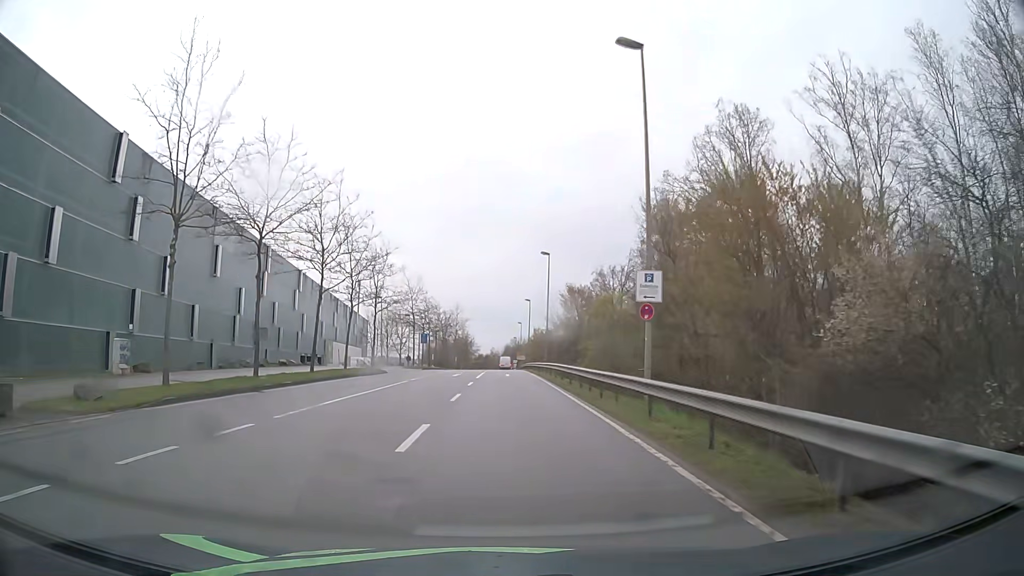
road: secondary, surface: asphalt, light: Day
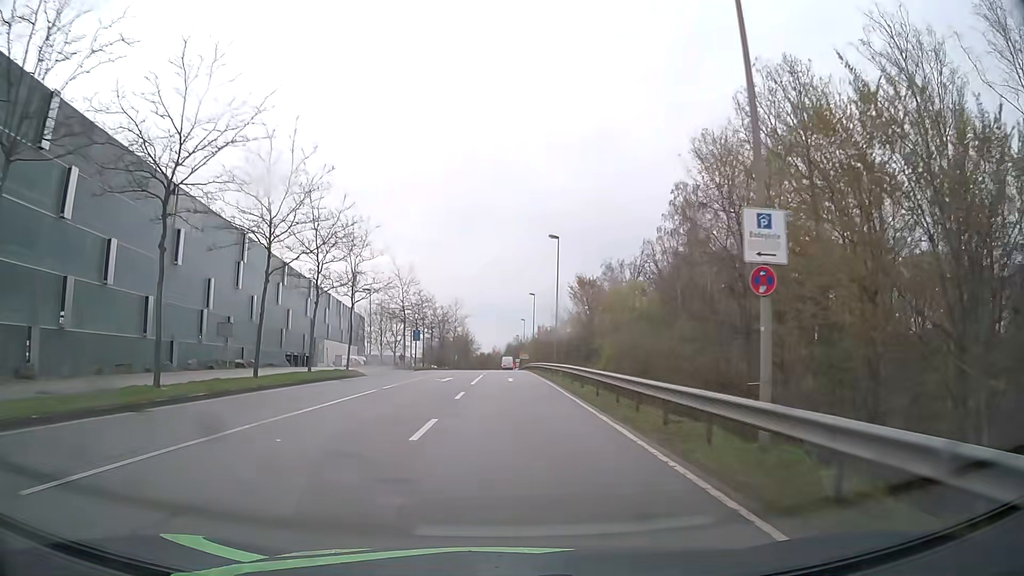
(0.0, +7.9) m; 0°
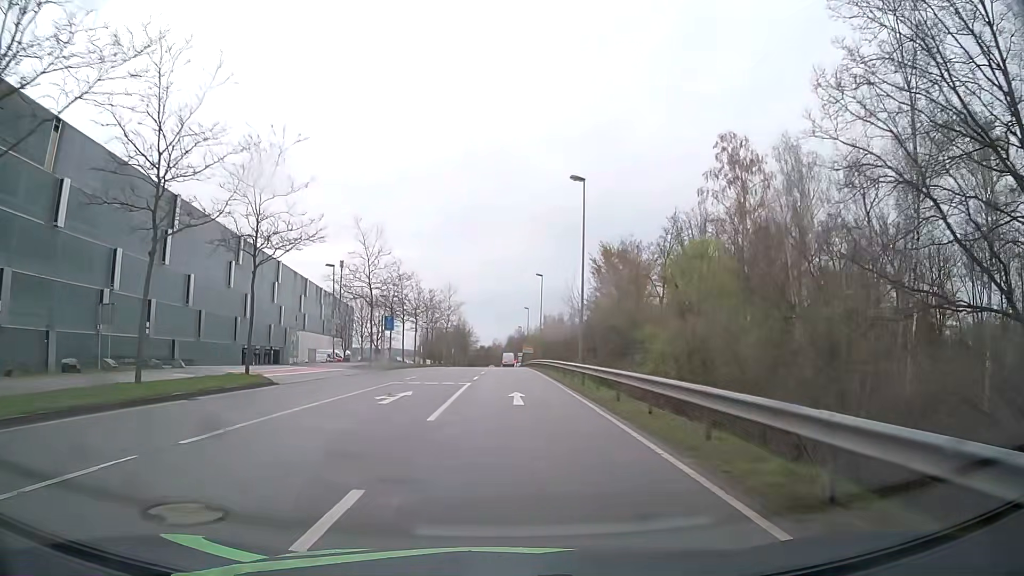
(0.0, +16.0) m; 0°
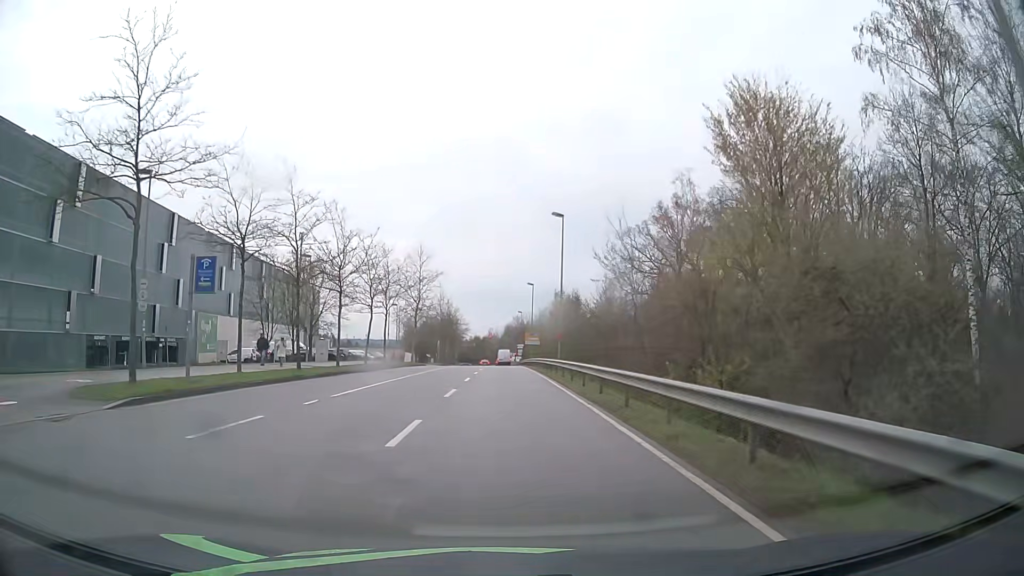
(+0.2, +30.3) m; 0°
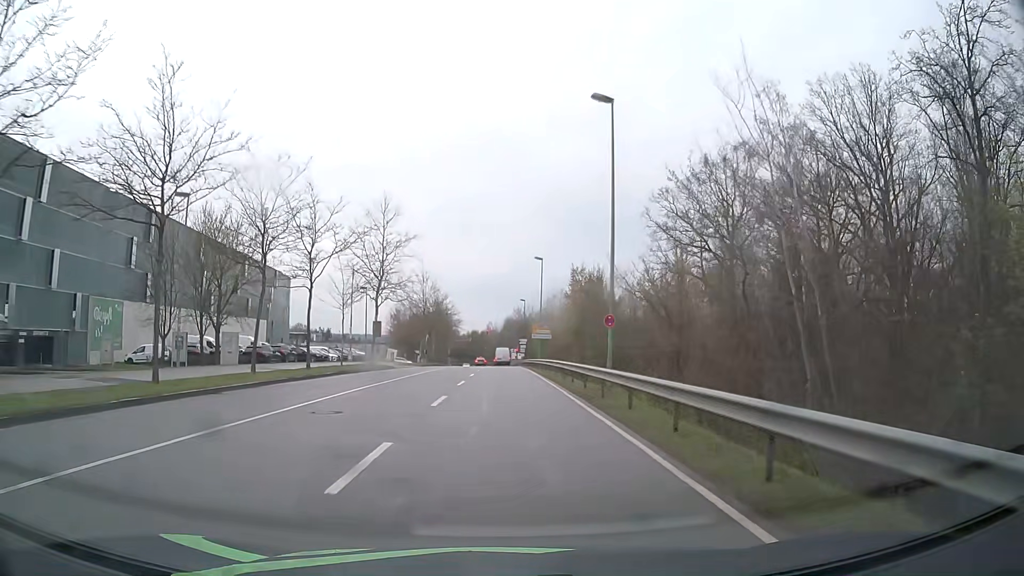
(0.0, +20.8) m; 0°
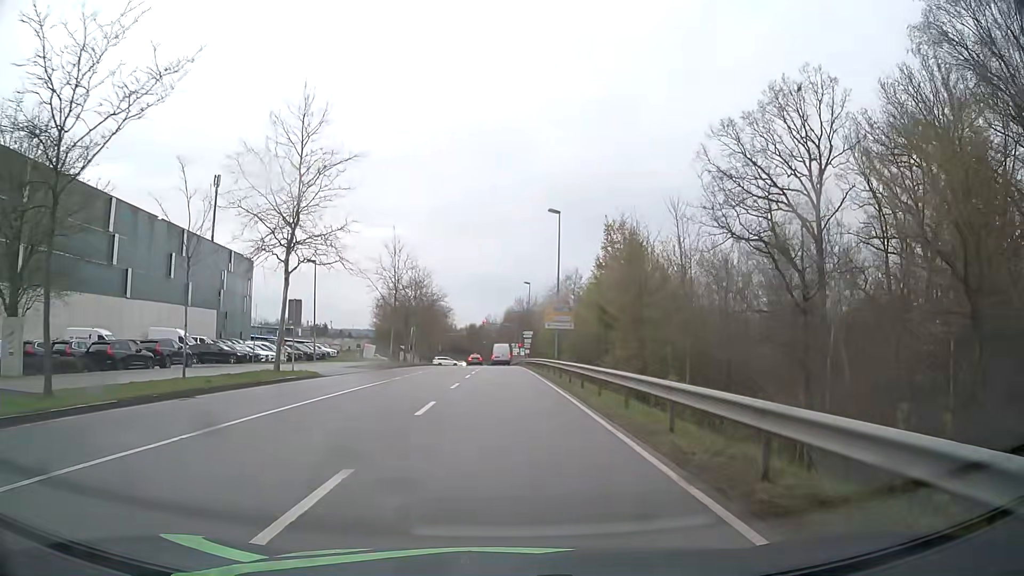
(0.0, +20.1) m; -1°
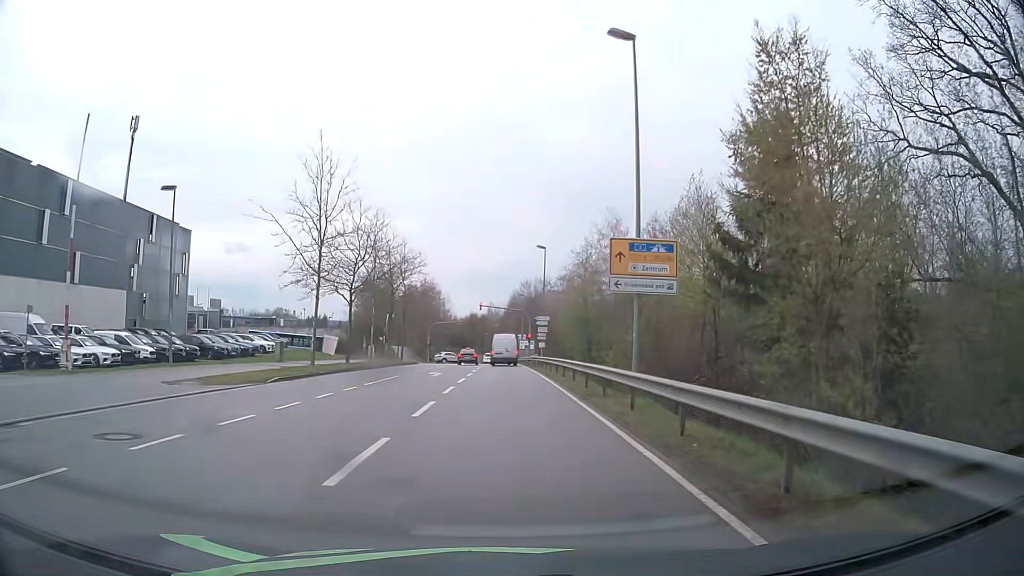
(+0.2, +24.7) m; +1°
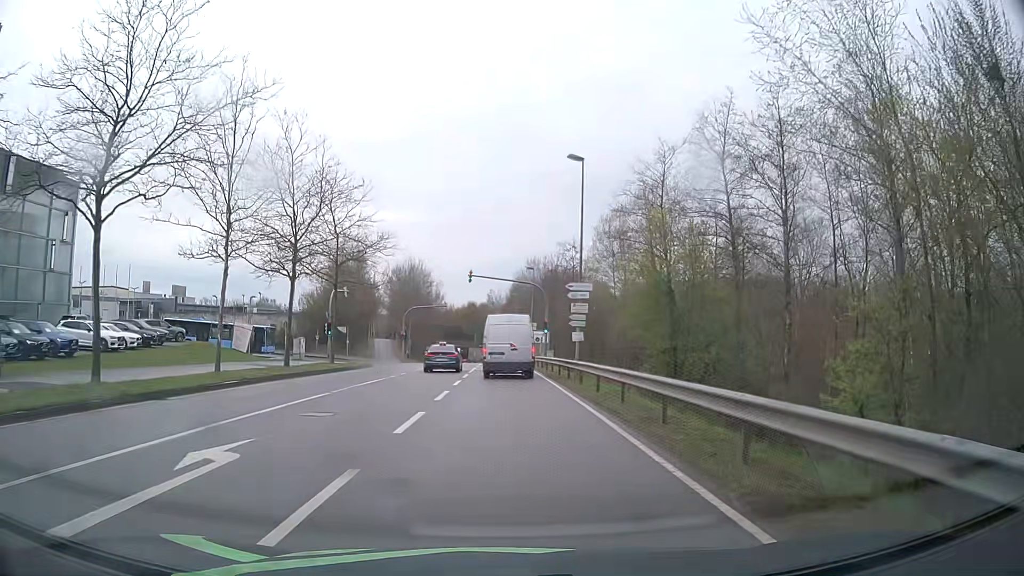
(-0.2, +26.5) m; -1°
(0, +10) (0, +20) (0, +30) (0, +40) (0, +50) (0, +60) (0, +70) (0, +80) (0, +90) (-1, +100) m
